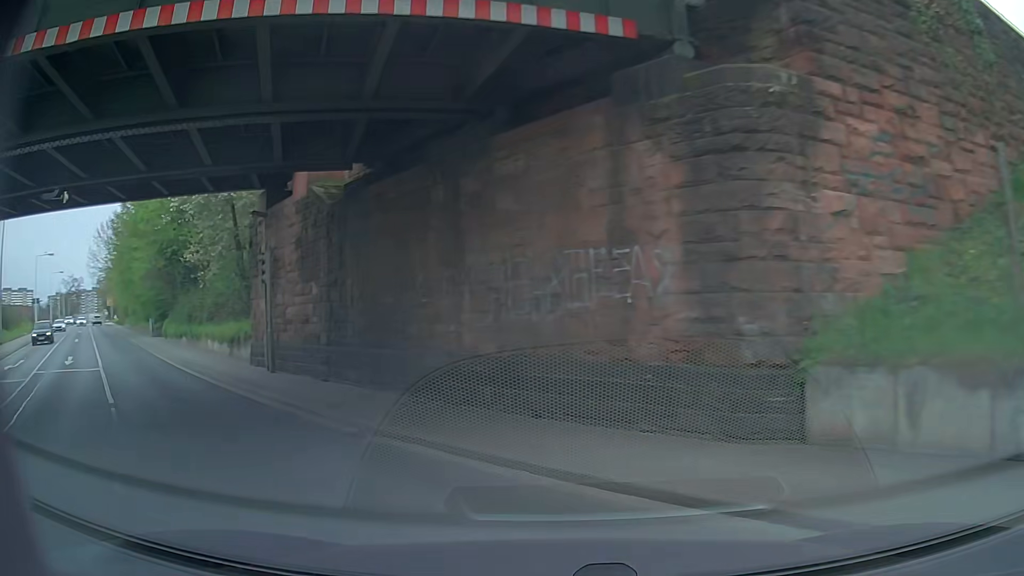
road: secondary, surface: asphalt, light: Day
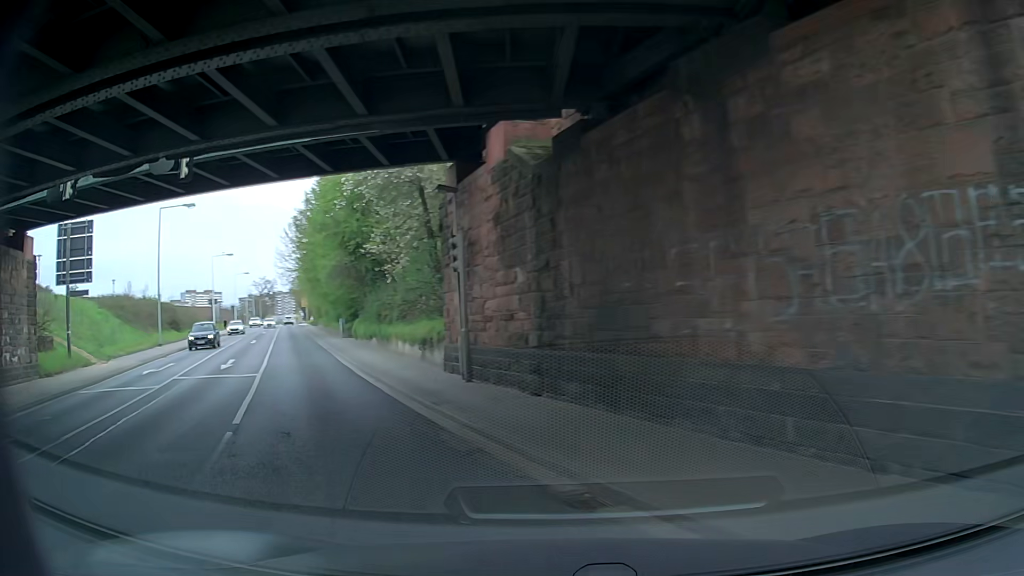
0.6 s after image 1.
(-0.6, +3.7) m; -18°
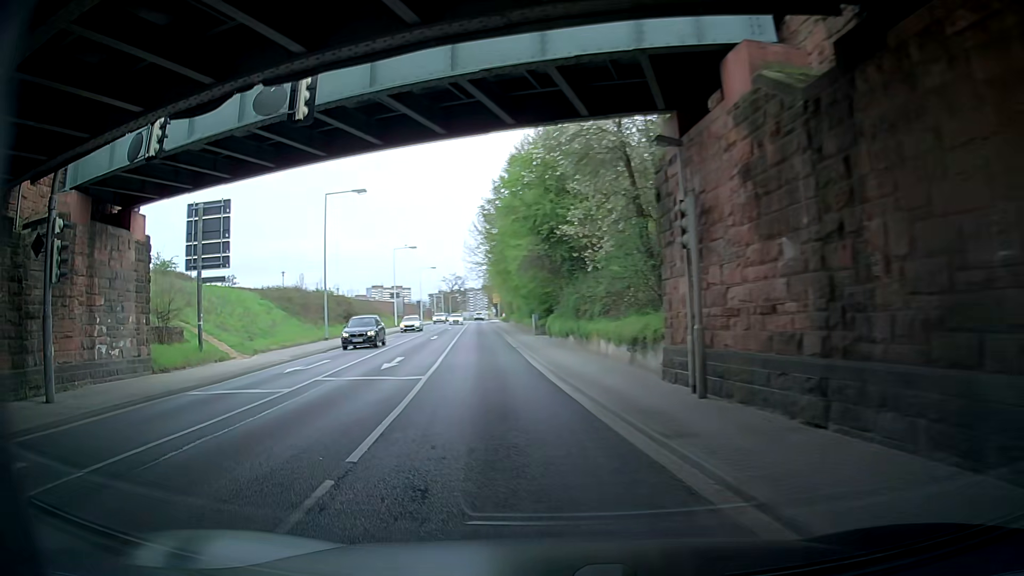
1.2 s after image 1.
(-0.7, +4.0) m; -18°
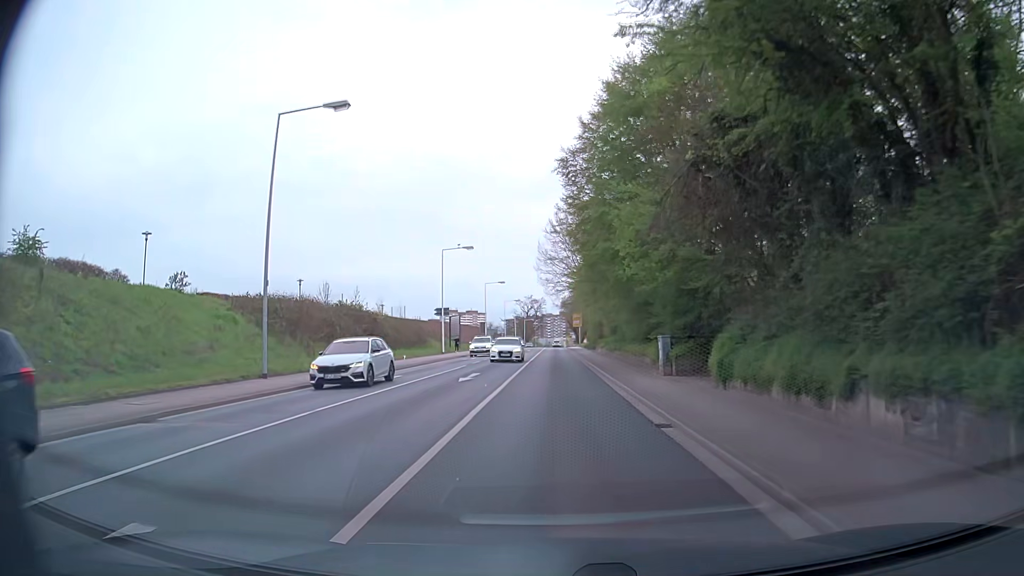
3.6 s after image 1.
(-2.5, +21.7) m; -4°
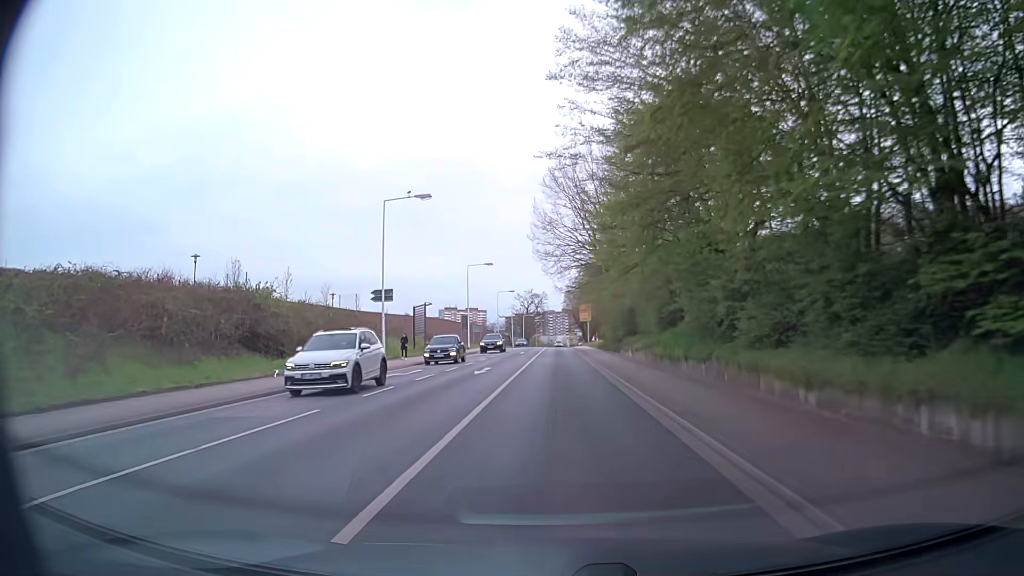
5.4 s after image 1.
(-0.8, +22.5) m; -3°
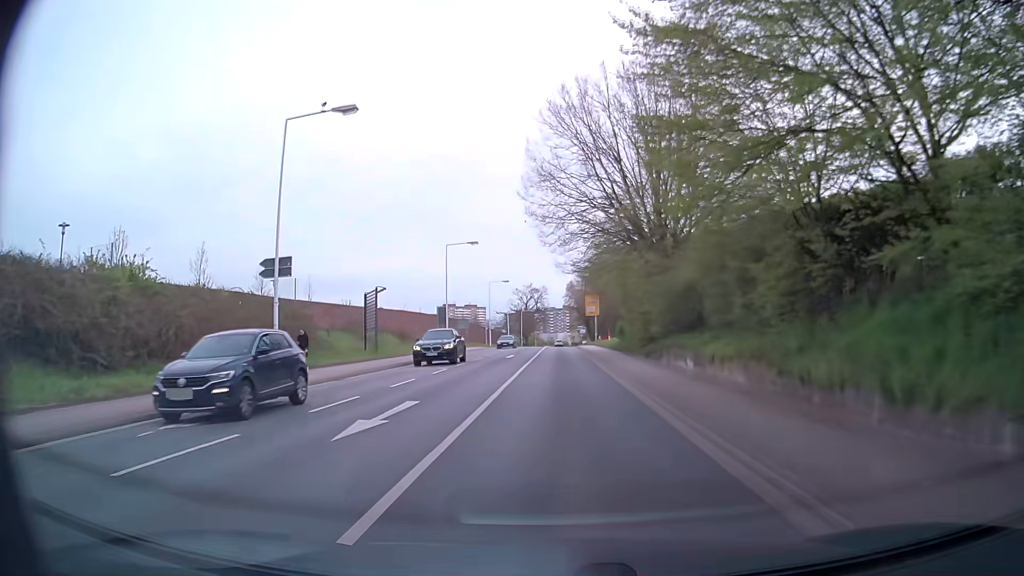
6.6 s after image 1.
(0.0, +15.7) m; 0°
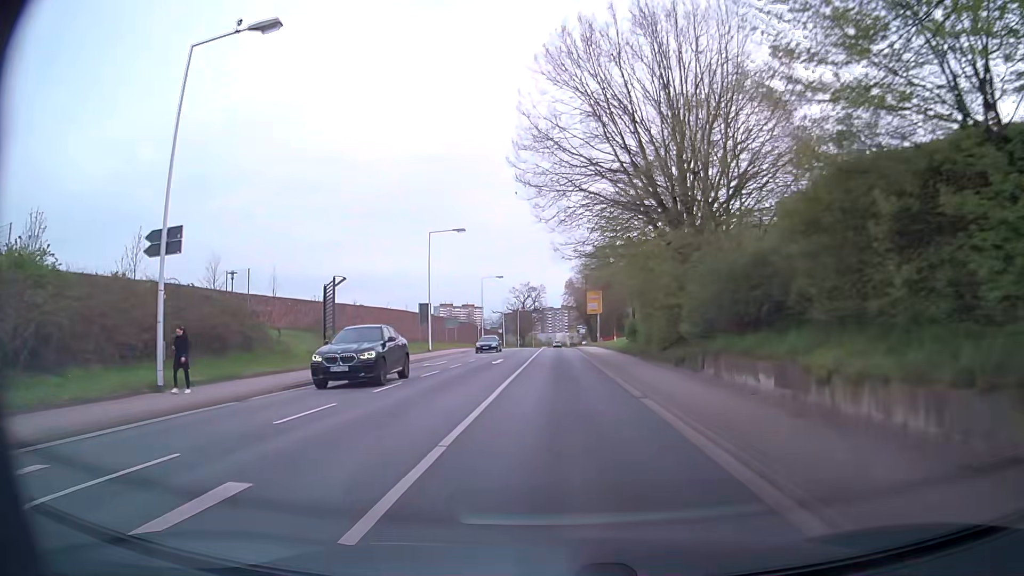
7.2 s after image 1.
(0.0, +7.7) m; -1°
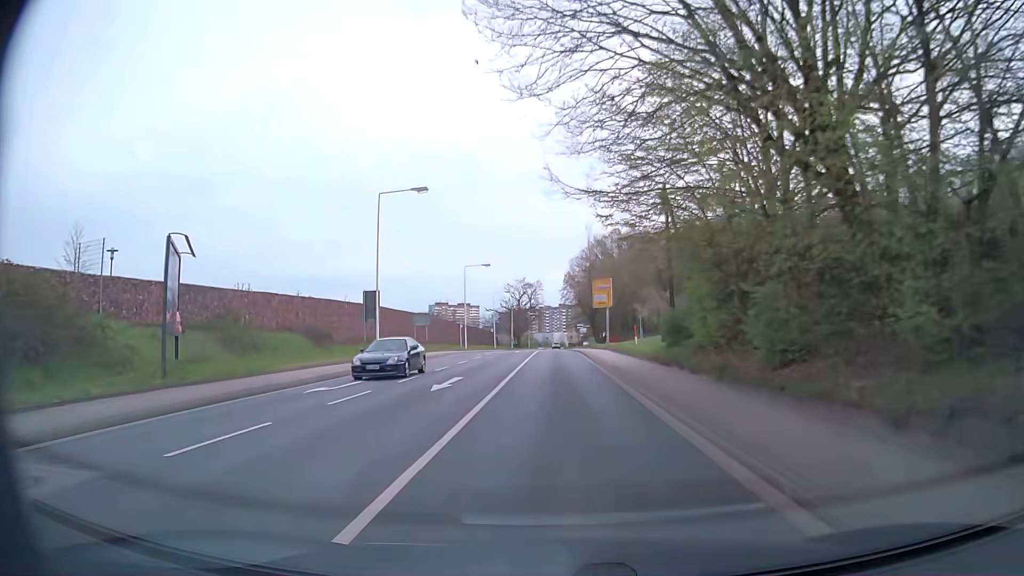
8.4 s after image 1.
(+0.2, +15.1) m; +1°
(0, +10) (0, +20) (0, +30) (0, +40) (0, +50) (0, +60) (0, +70) (0, +80) (0, +90) (0, +100) m
